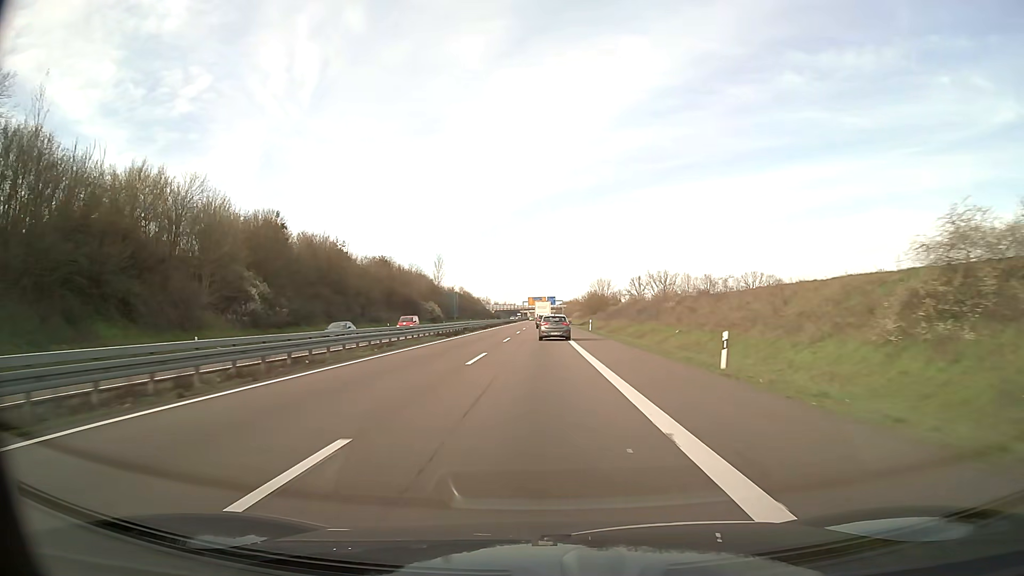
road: trunk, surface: asphalt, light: Day
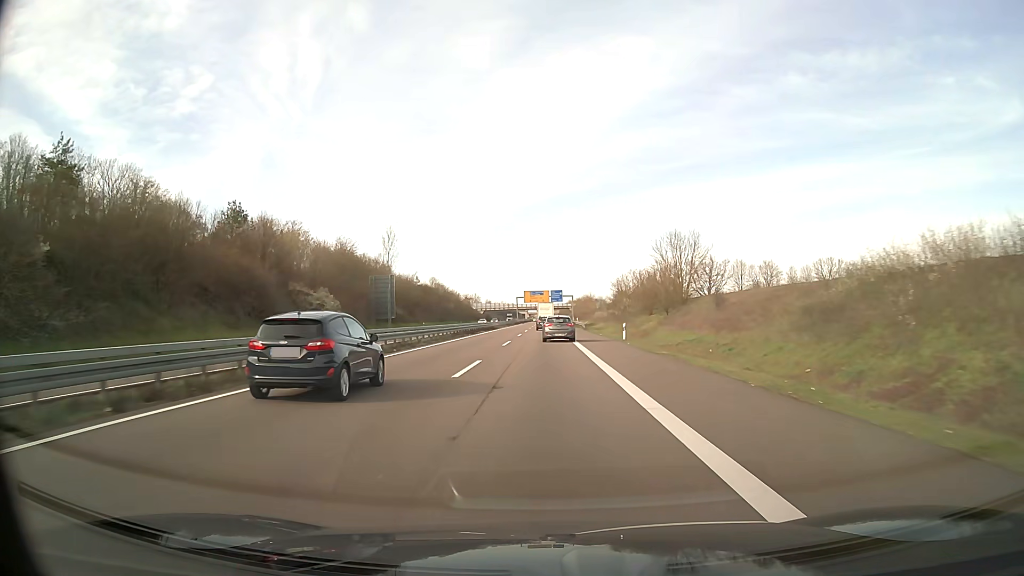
(+0.2, +76.2) m; 0°
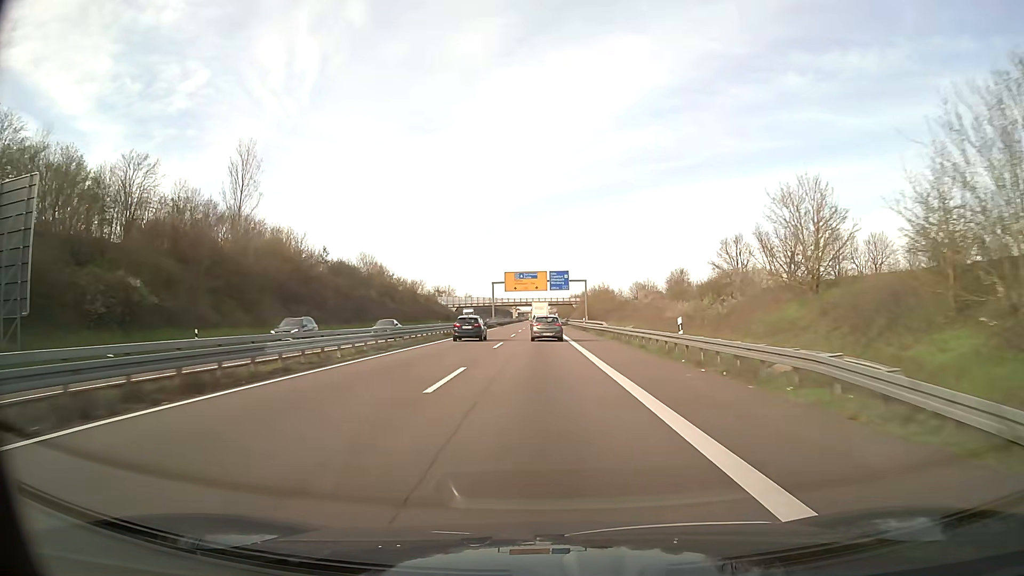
(+0.3, +75.6) m; 0°
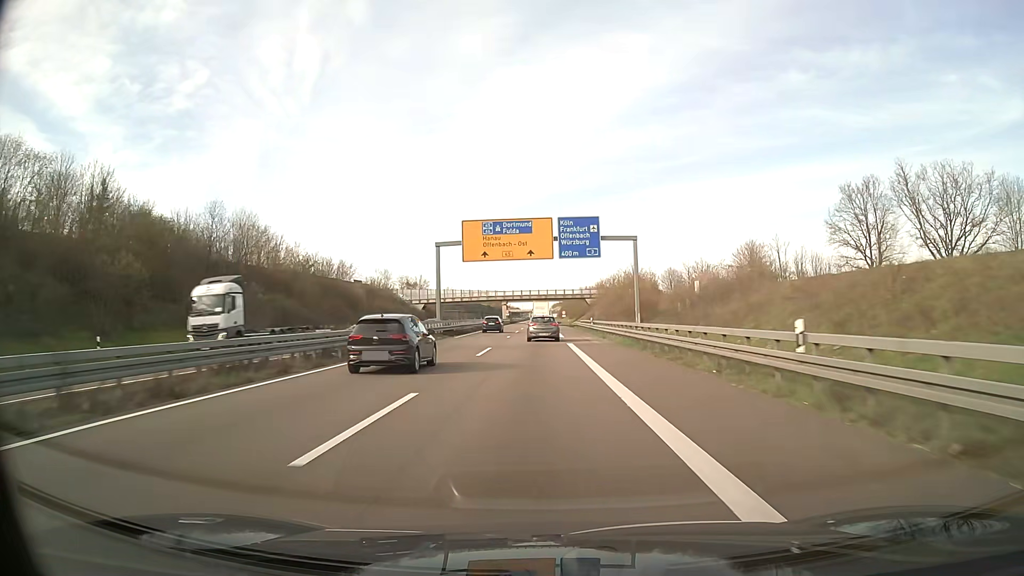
(0.0, +60.2) m; 0°
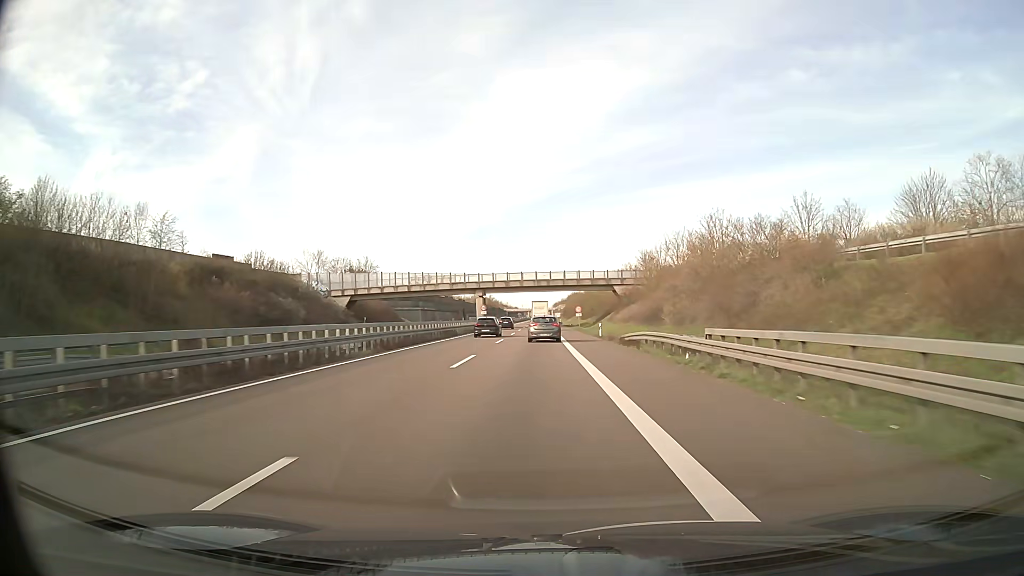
(0.0, +60.0) m; 0°
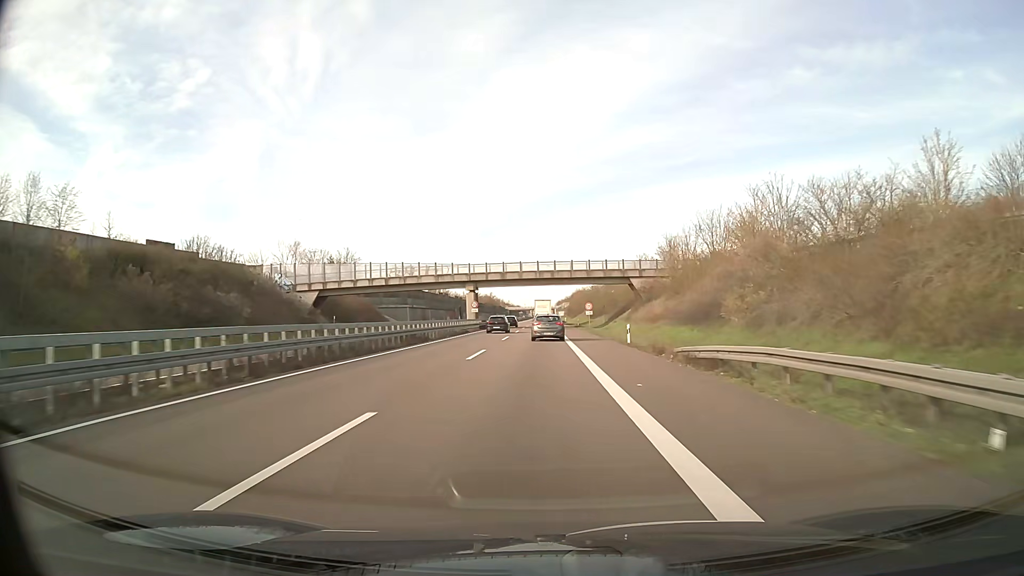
(0.0, +14.9) m; 0°
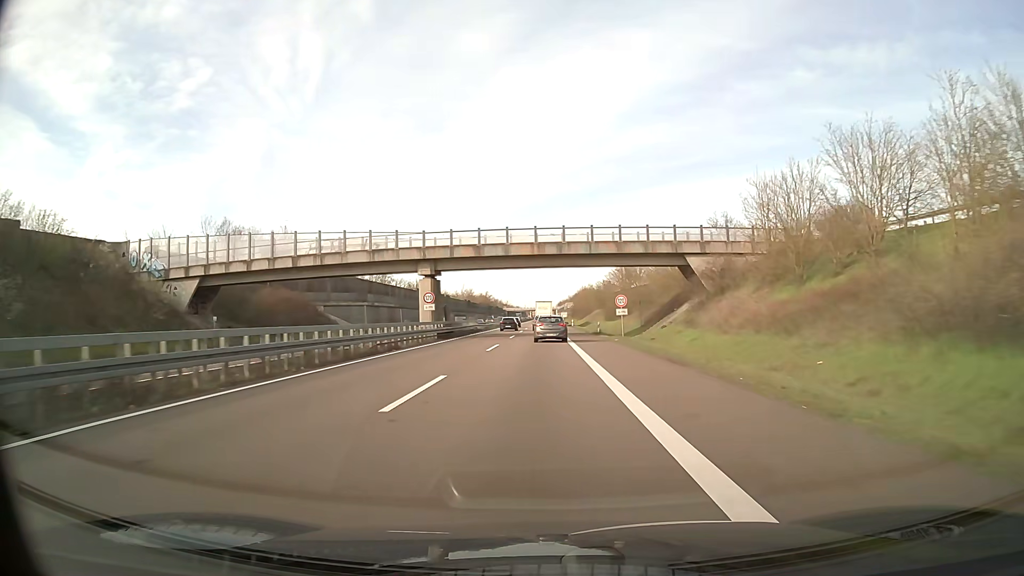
(0.0, +29.8) m; 0°
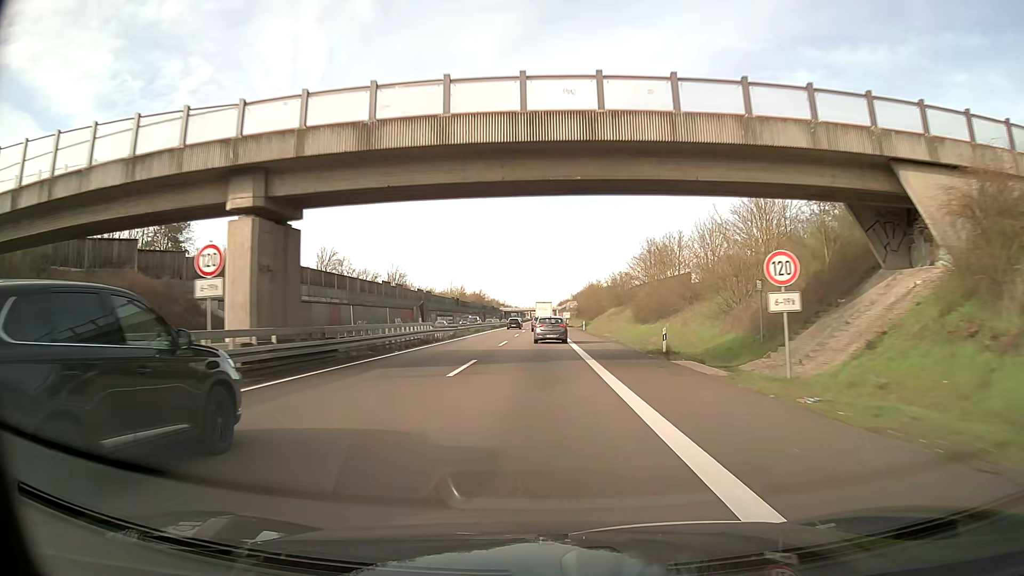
(0.0, +29.8) m; 0°
(0, +10) (0, +20) (0, +30) (0, +40) (0, +50) (0, +60) (0, +70) (0, +80) (0, +90) (0, +100) m
